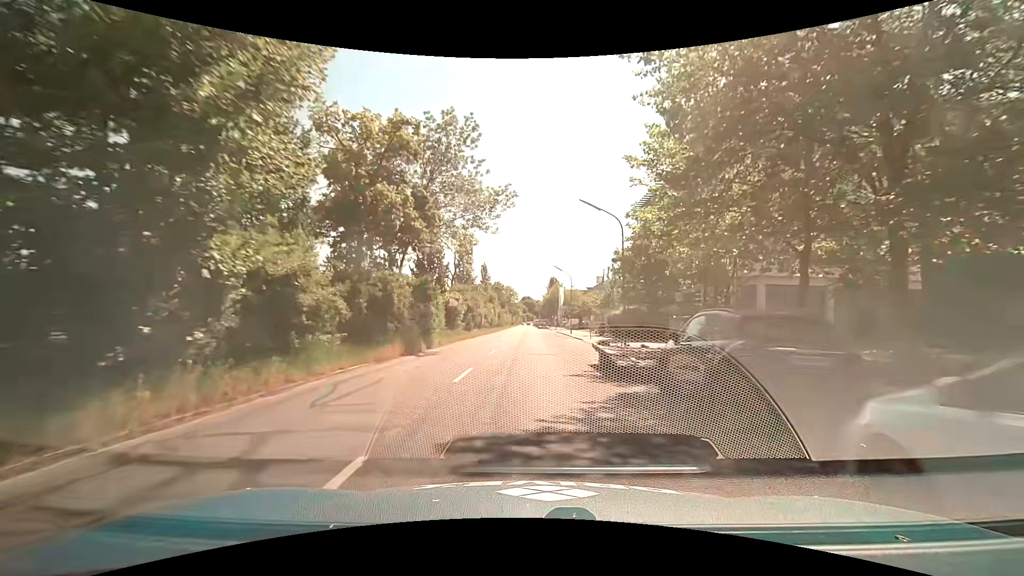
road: tertiary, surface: asphalt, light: Day
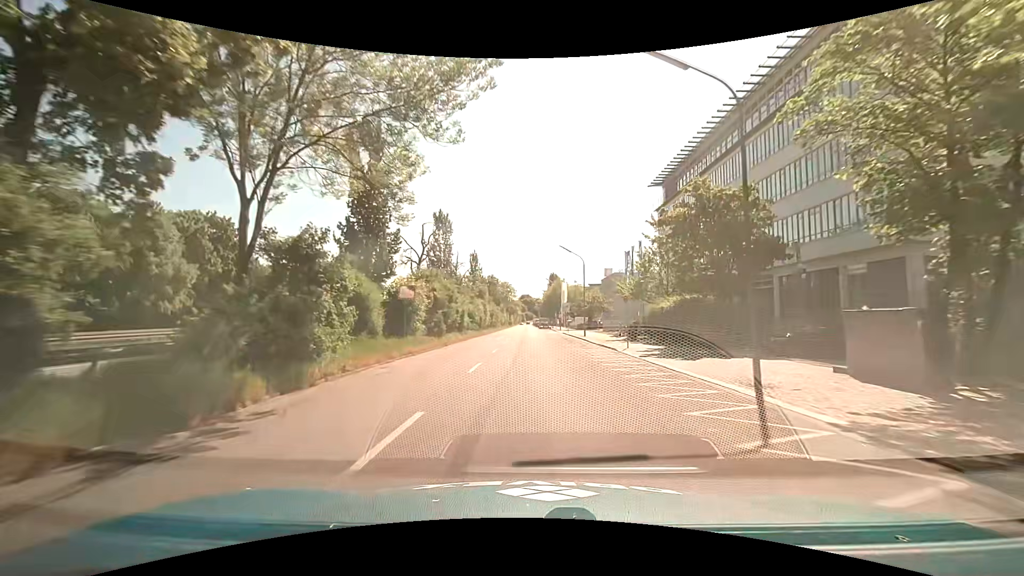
(0.0, +15.5) m; 0°
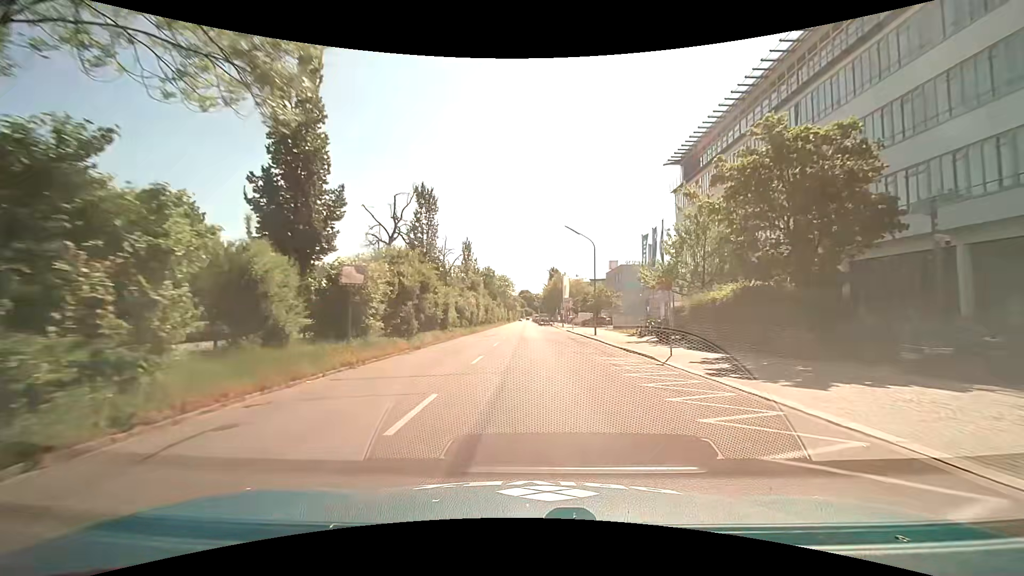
(-0.1, +7.8) m; -1°
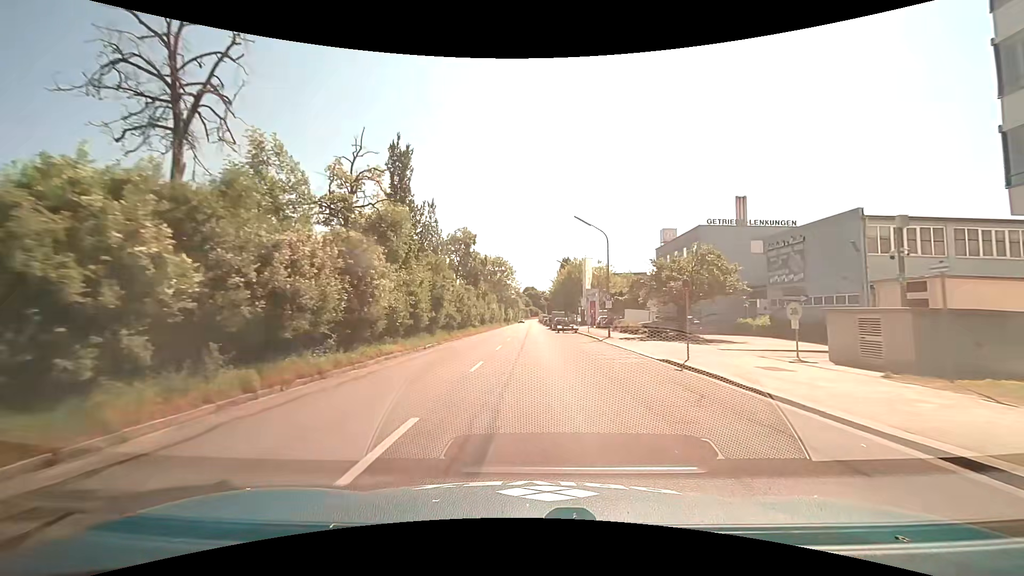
(+0.6, +38.4) m; 0°
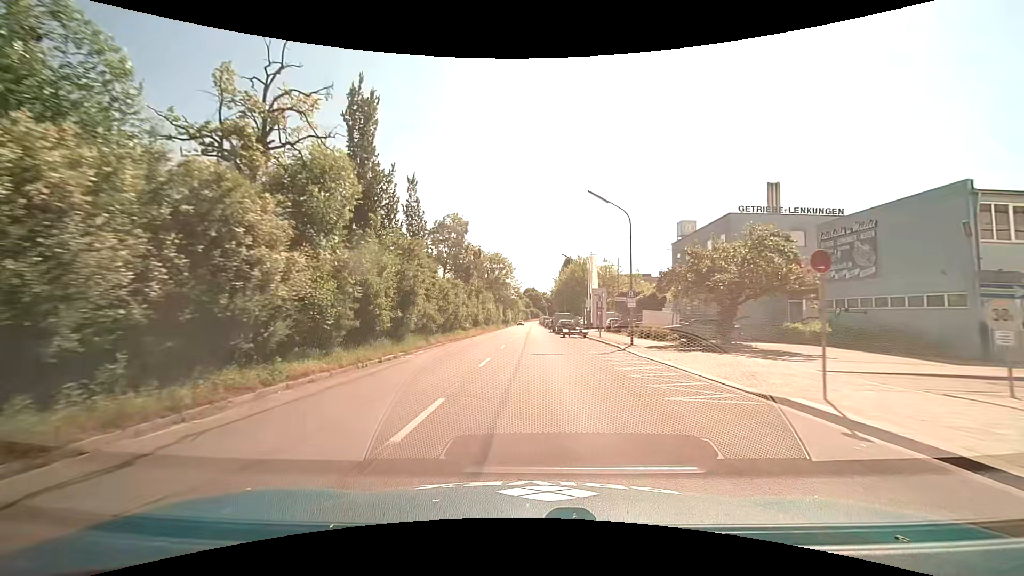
(0.0, +7.3) m; 0°
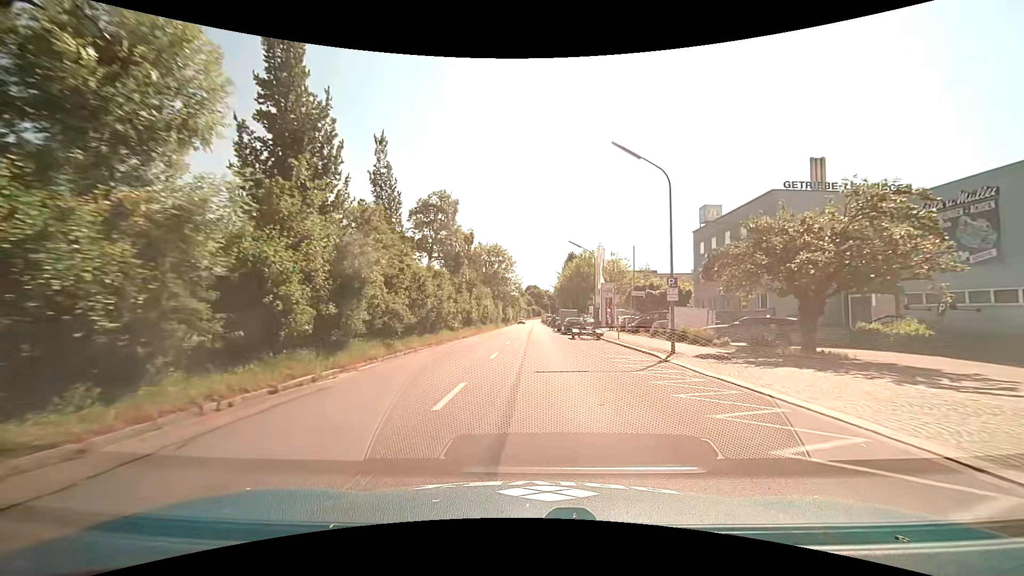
(0.0, +7.2) m; -1°
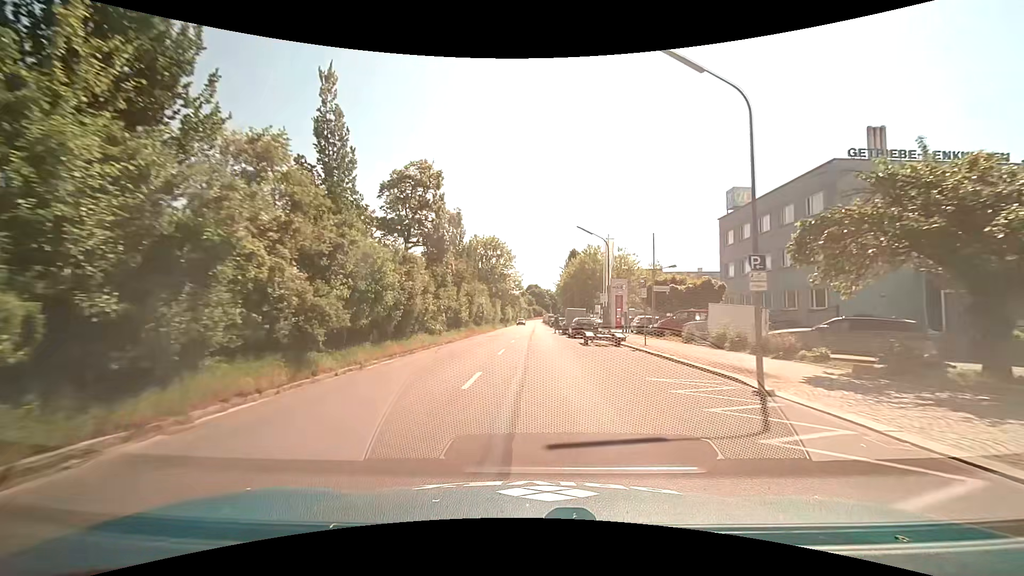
(0.0, +7.1) m; 0°
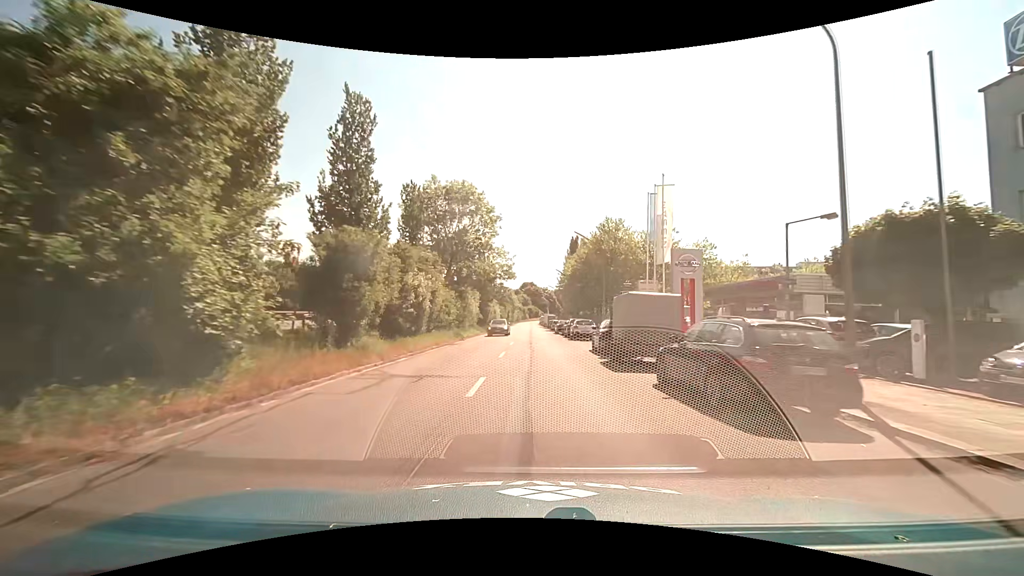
(0.0, +27.8) m; +1°
(0, +10) (0, +20) (0, +30) (0, +40) (+1, +50) (+1, +60) (+1, +70) (+1, +80) (+1, +90) (+1, +100) m
